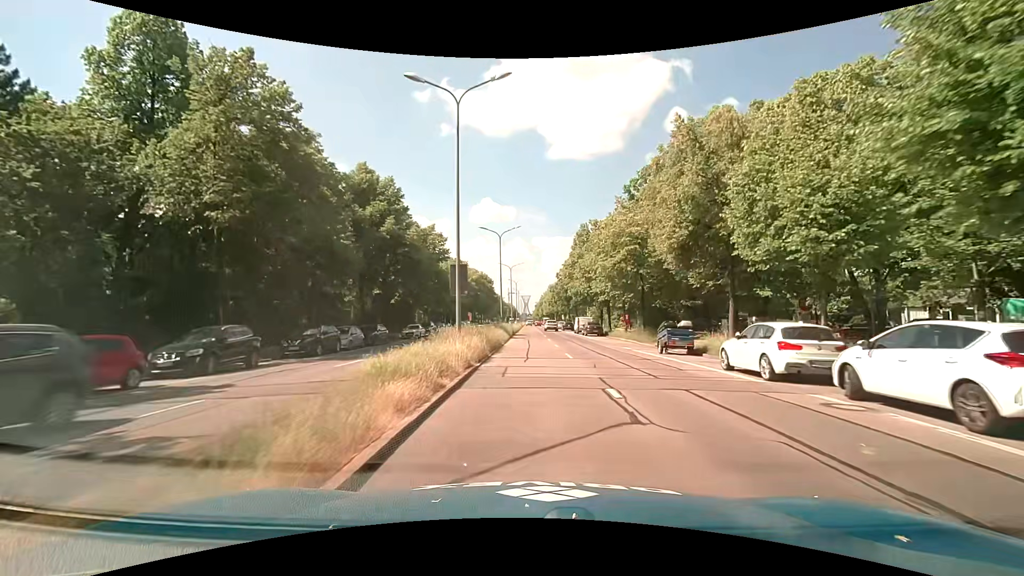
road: primary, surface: asphalt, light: Day
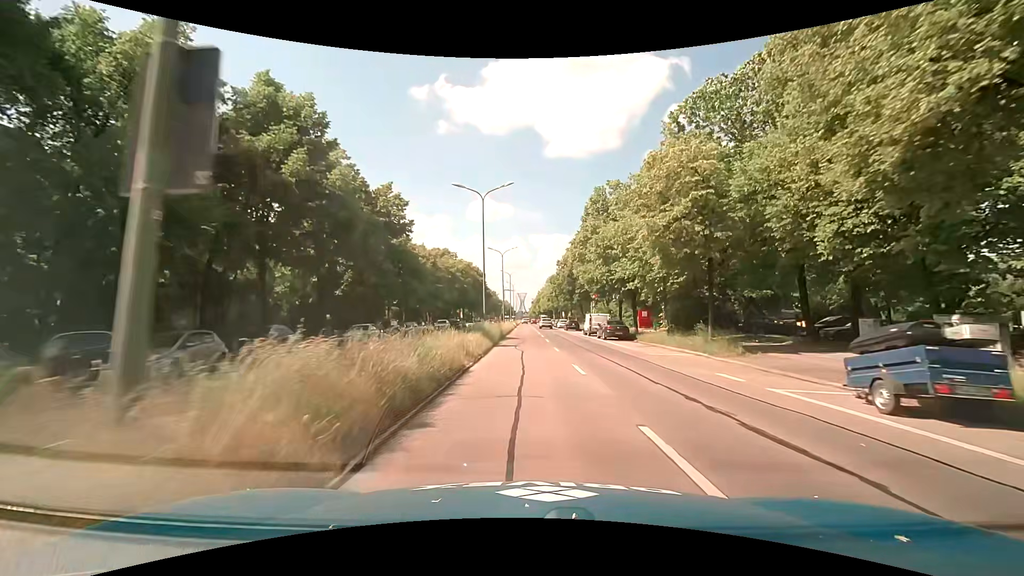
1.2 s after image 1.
(+0.2, +14.7) m; +2°
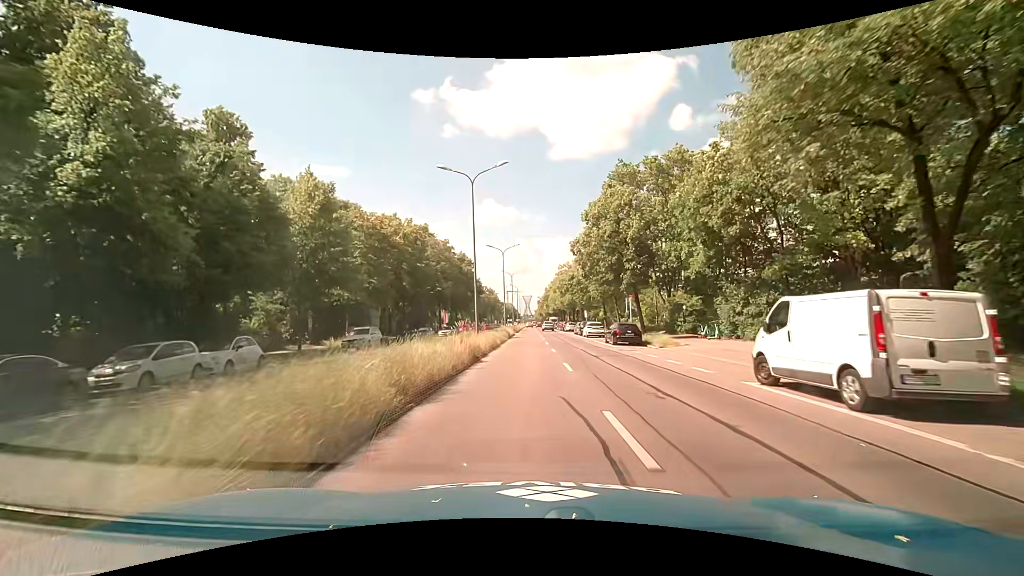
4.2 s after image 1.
(-0.3, +35.3) m; -1°
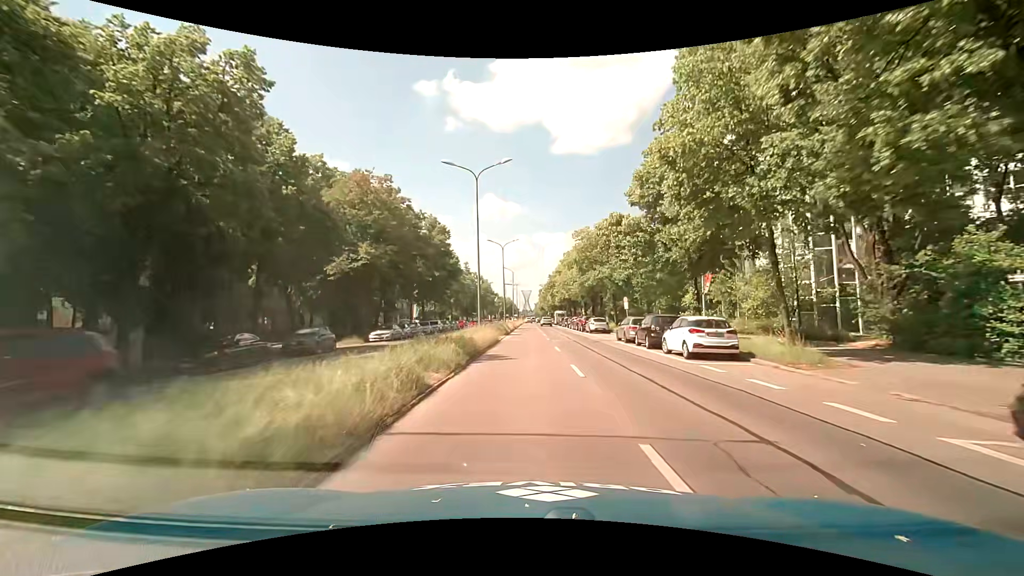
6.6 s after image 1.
(-0.2, +30.0) m; 0°
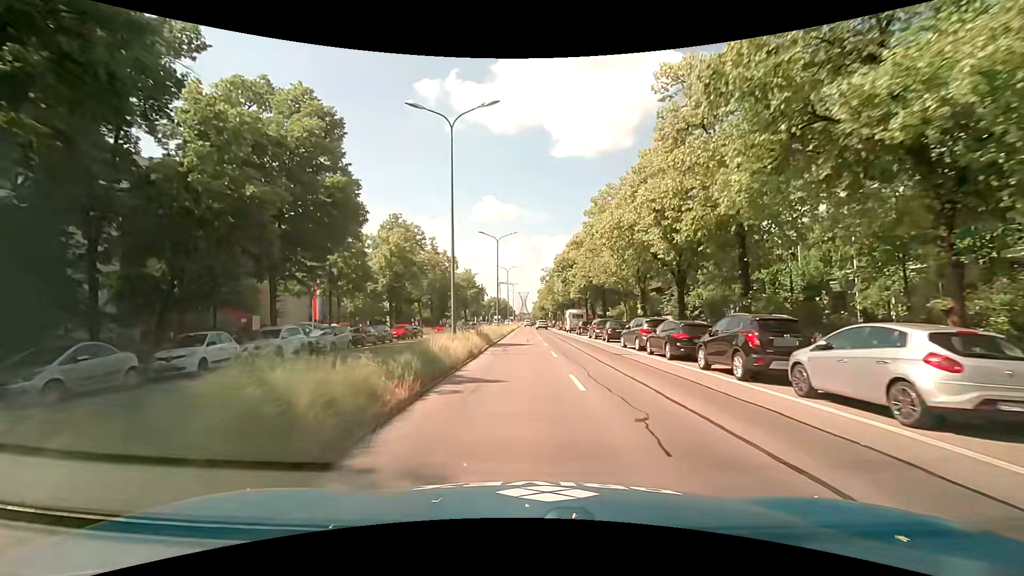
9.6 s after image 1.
(+0.1, +38.6) m; 0°
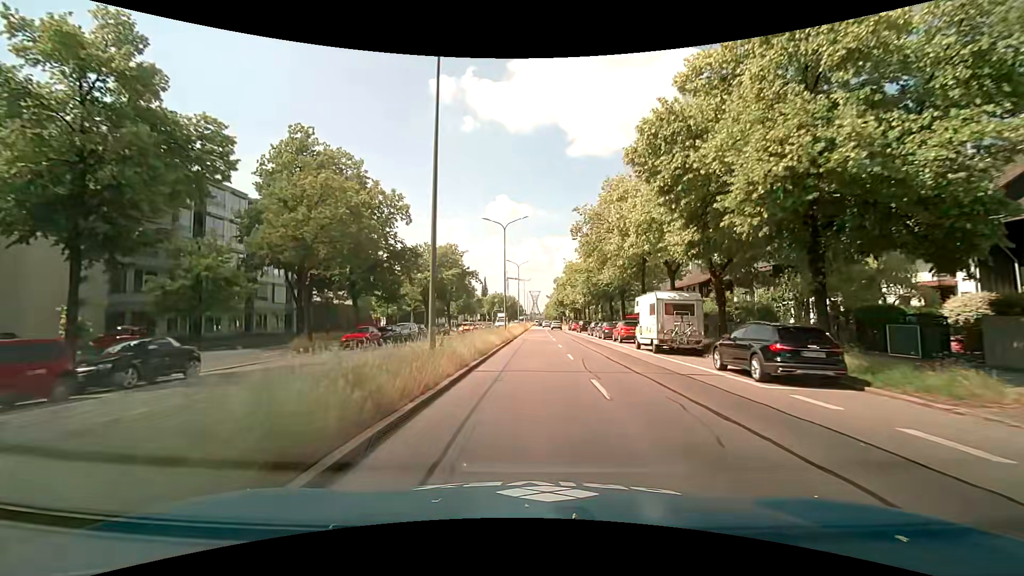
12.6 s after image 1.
(-0.1, +37.8) m; -1°
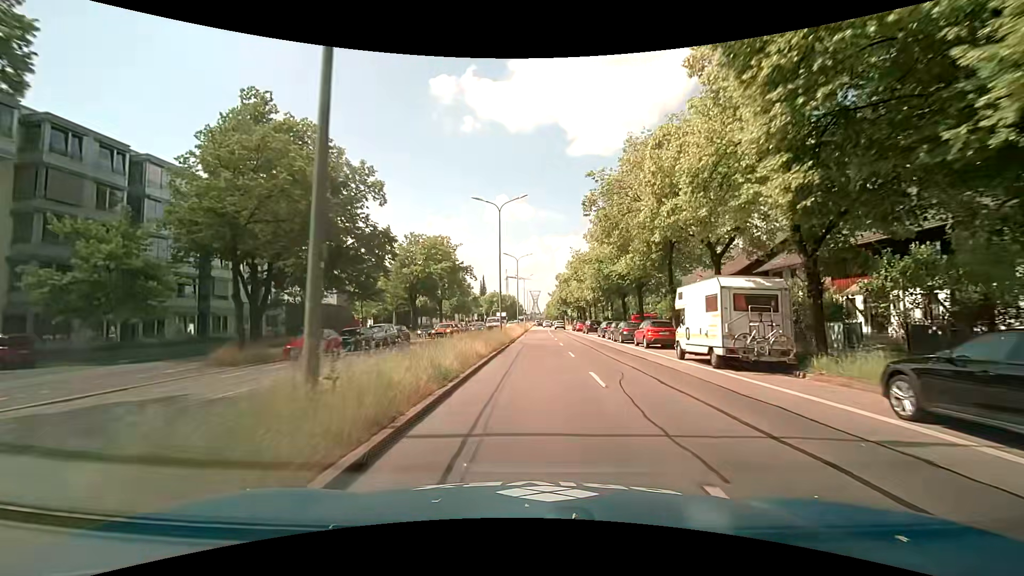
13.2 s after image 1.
(-0.1, +7.4) m; 0°
